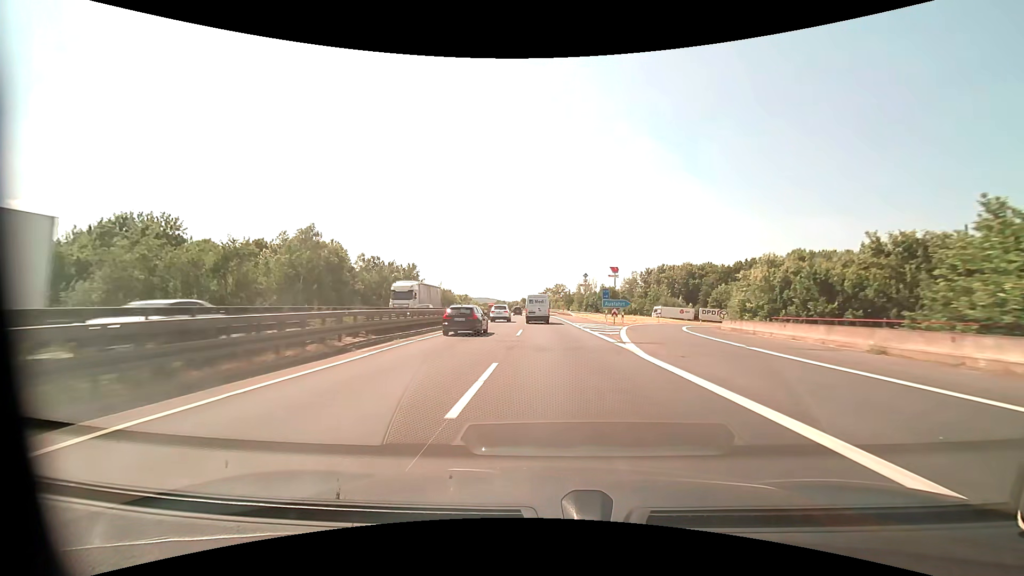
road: motorway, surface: asphalt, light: Day
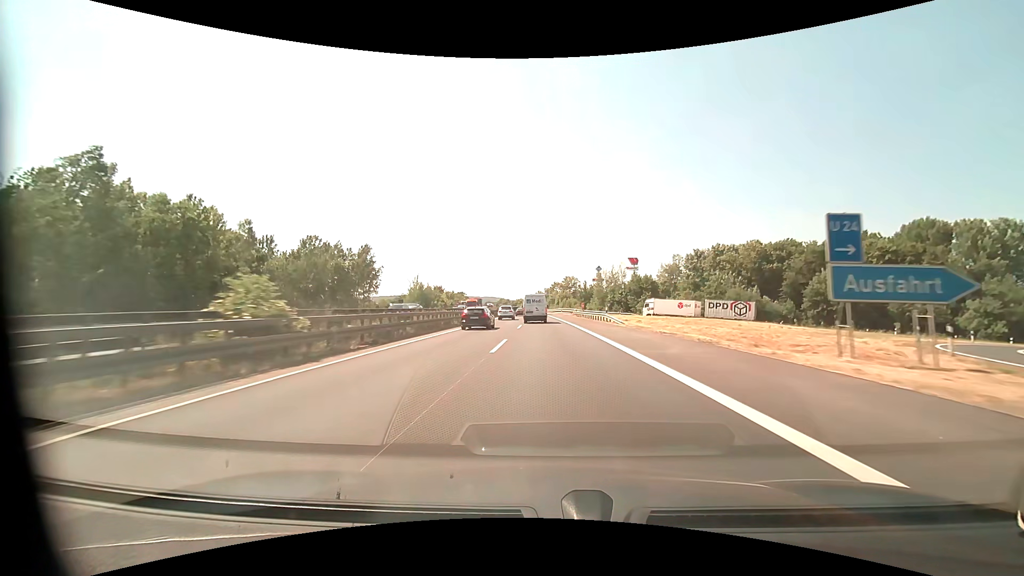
(-0.1, +46.1) m; -1°
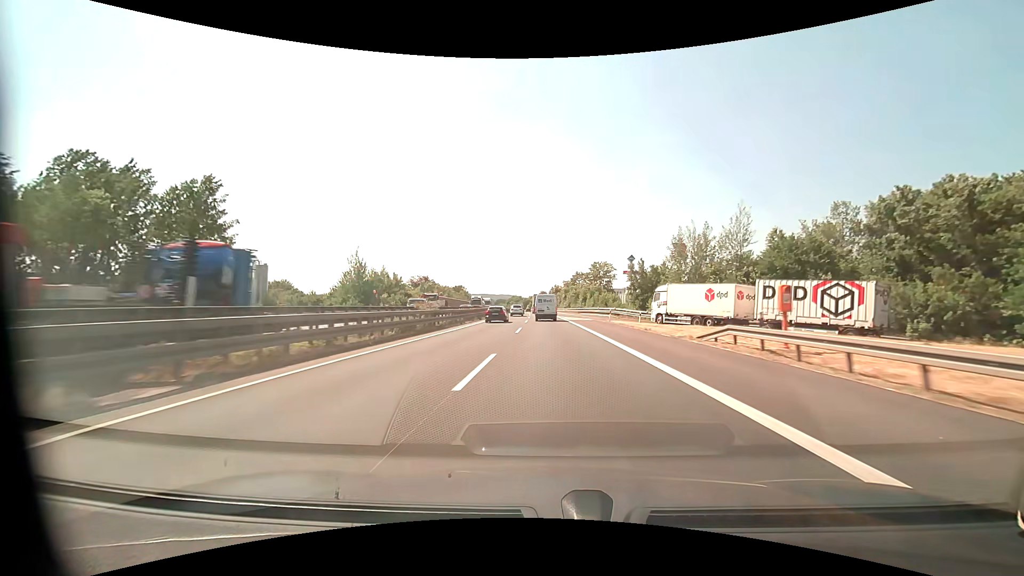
(-0.9, +60.7) m; -2°
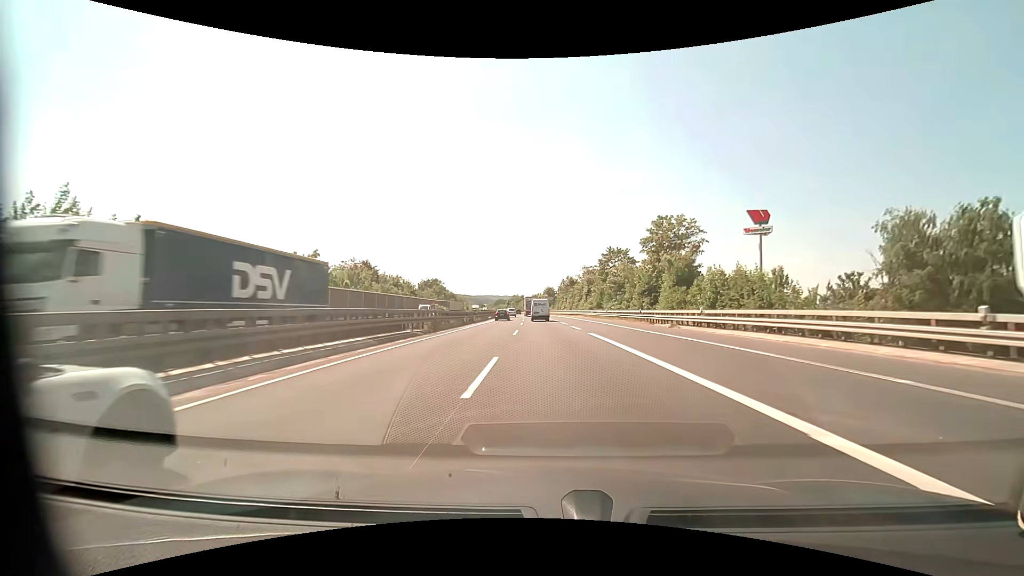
(-1.2, +72.1) m; -1°
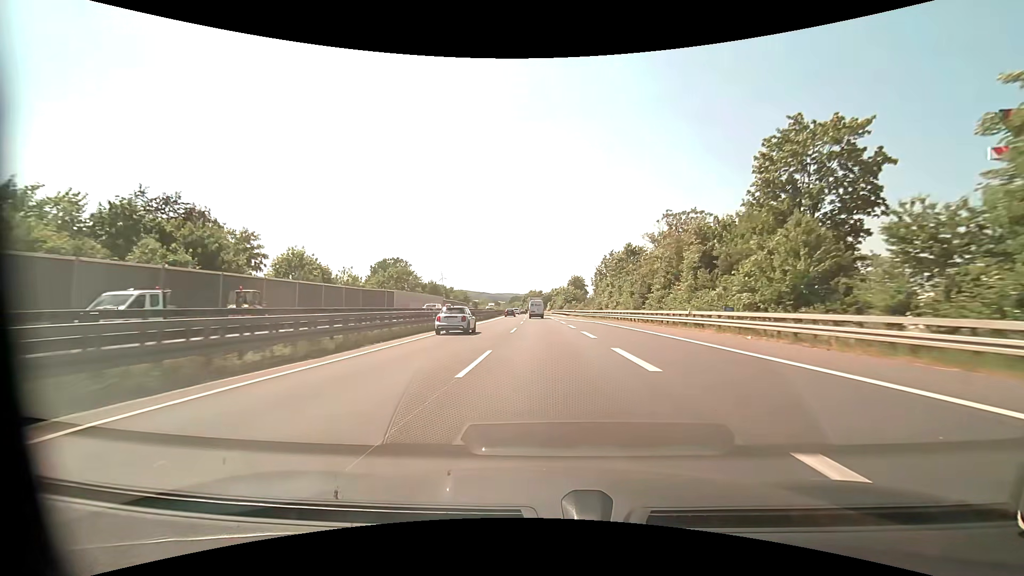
(-1.1, +69.8) m; -2°
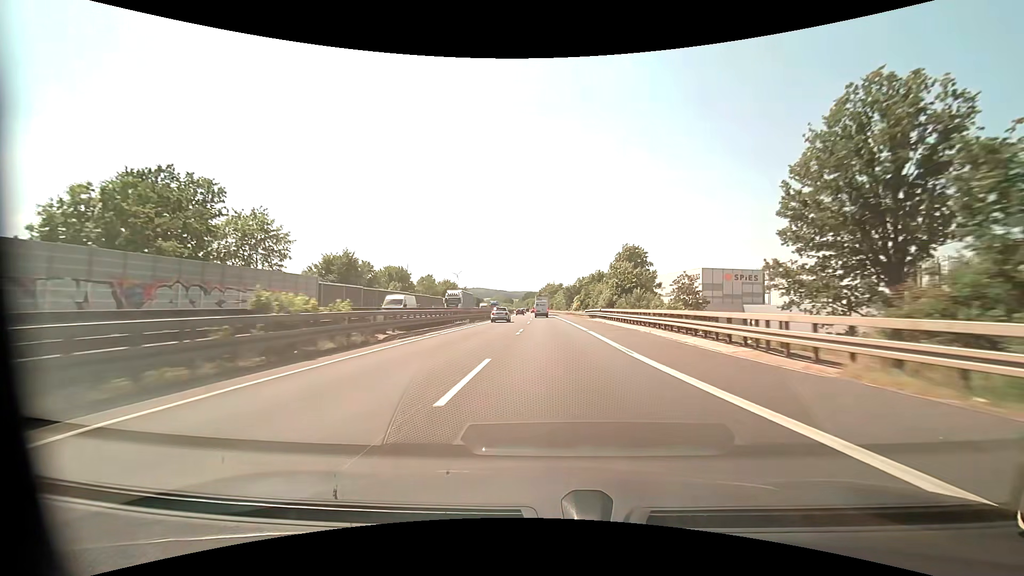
(-1.4, +75.0) m; -2°
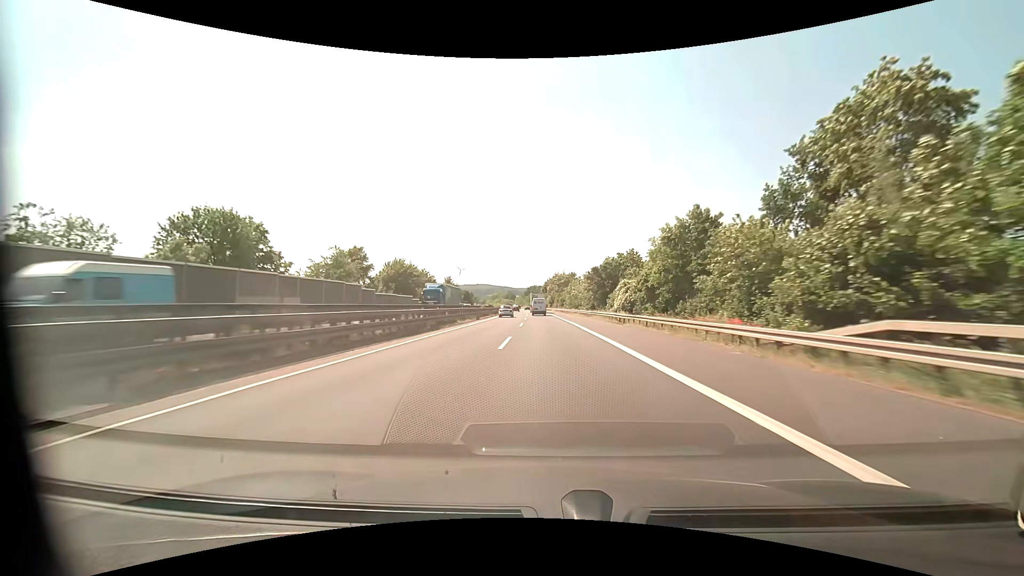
(-0.6, +63.8) m; -1°
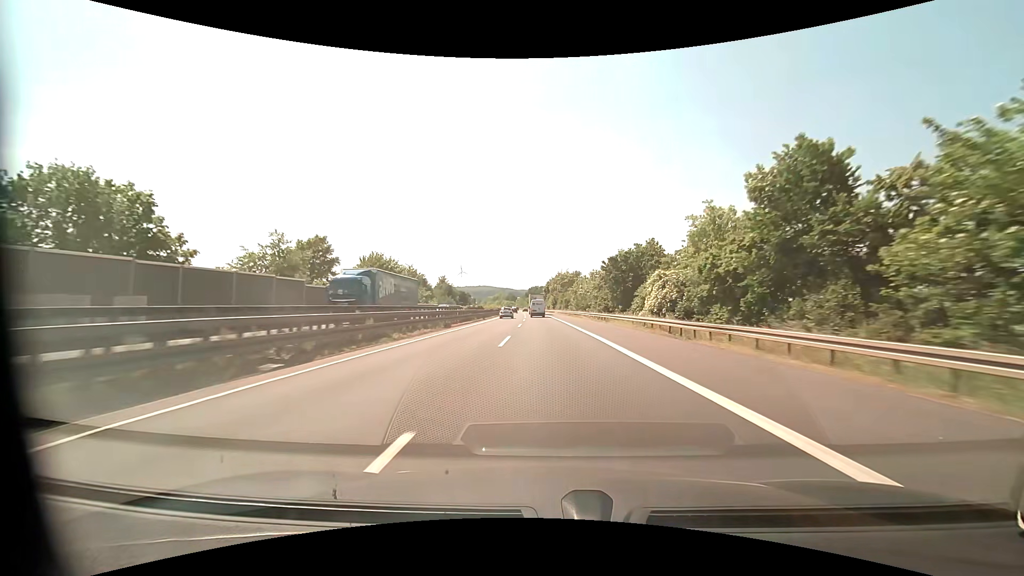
(0.0, +16.4) m; 0°
(0, +10) (0, +20) (0, +30) (0, +40) (0, +50) (-1, +60) (-1, +70) (-1, +80) (-2, +90) (-2, +100) m
